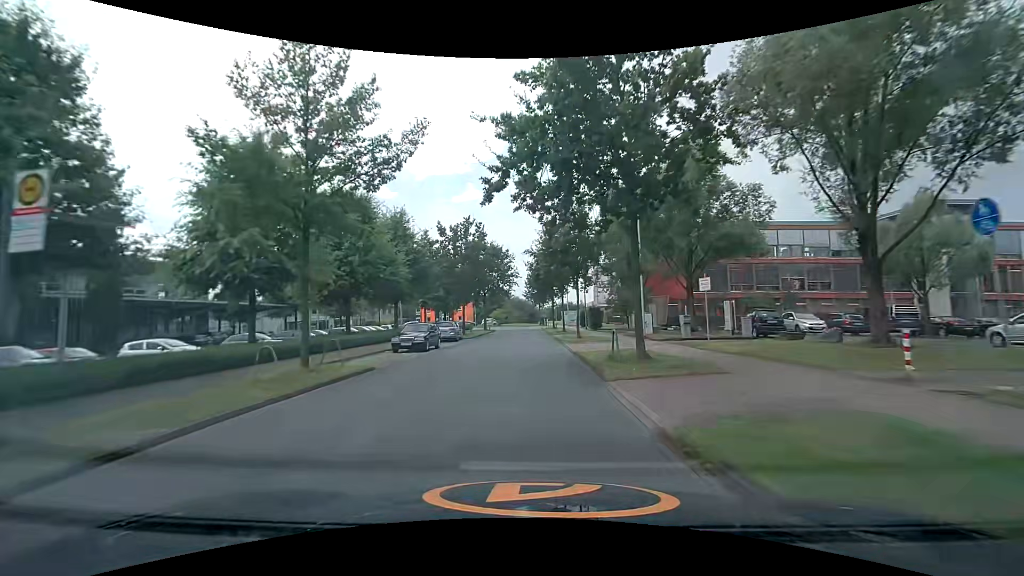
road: unclassified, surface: asphalt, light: Day
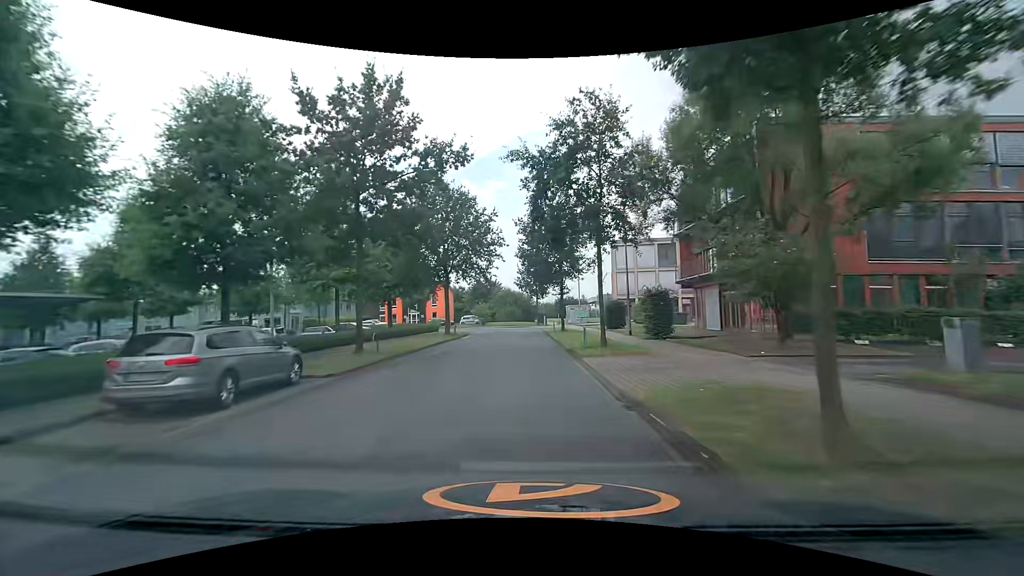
(-0.1, +27.0) m; 0°
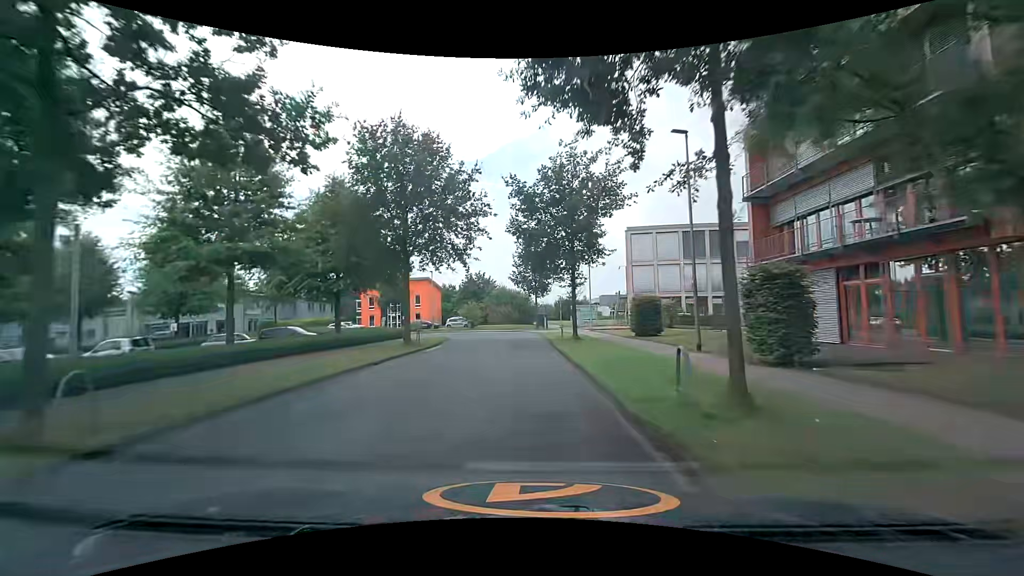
(+0.1, +12.3) m; +1°
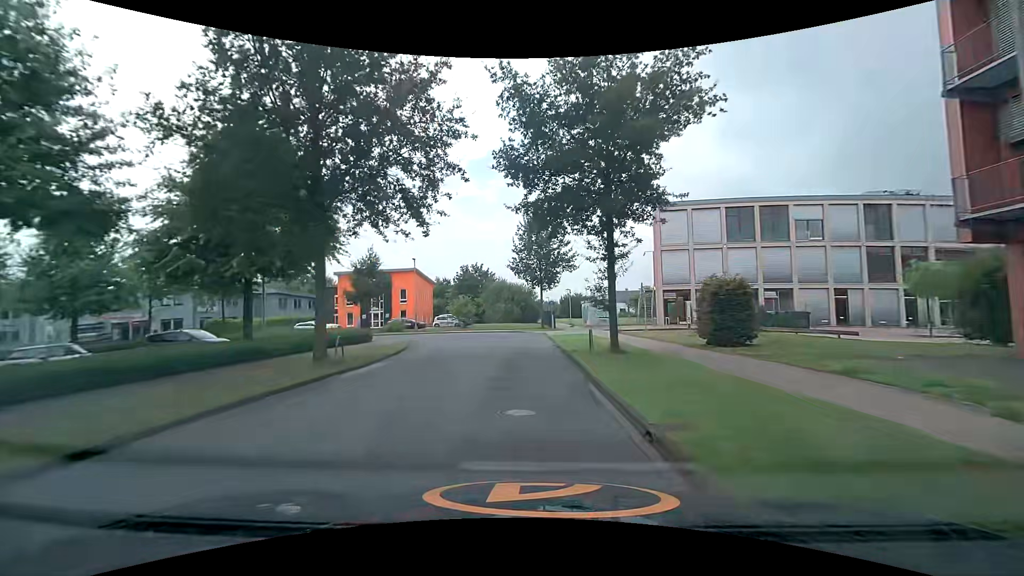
(-0.1, +11.6) m; -1°
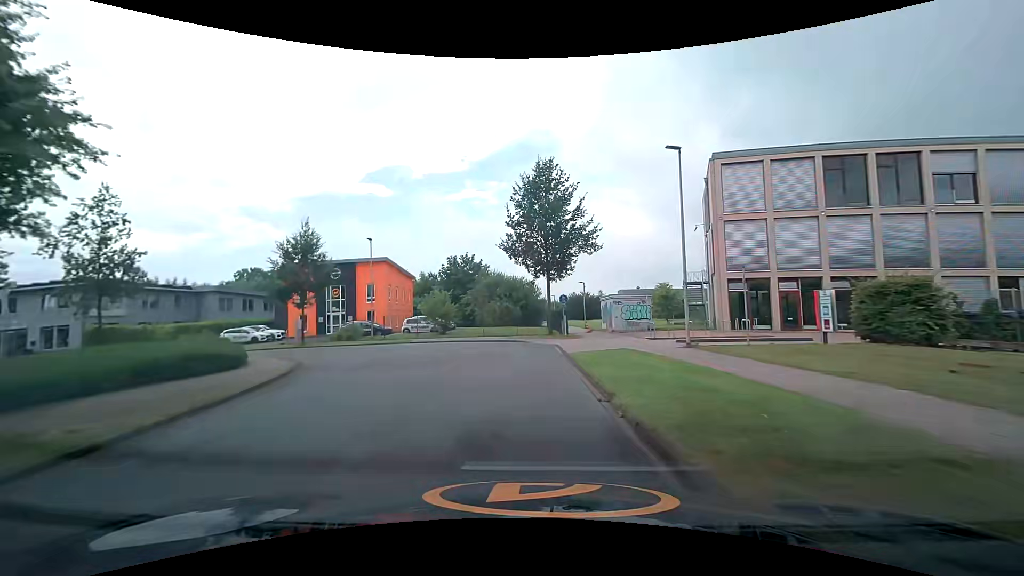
(+0.1, +15.0) m; -1°
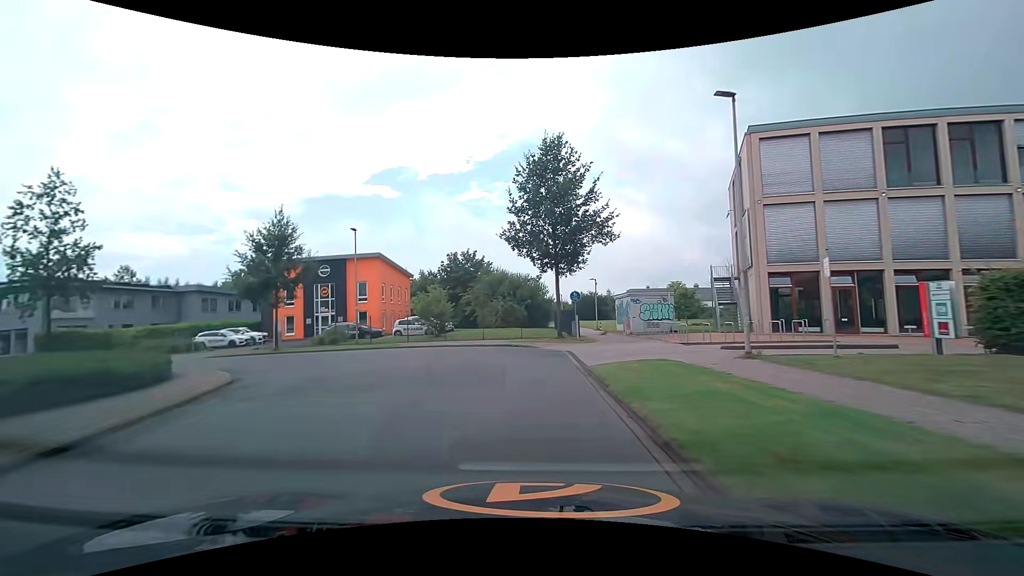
(+0.1, +4.6) m; +1°
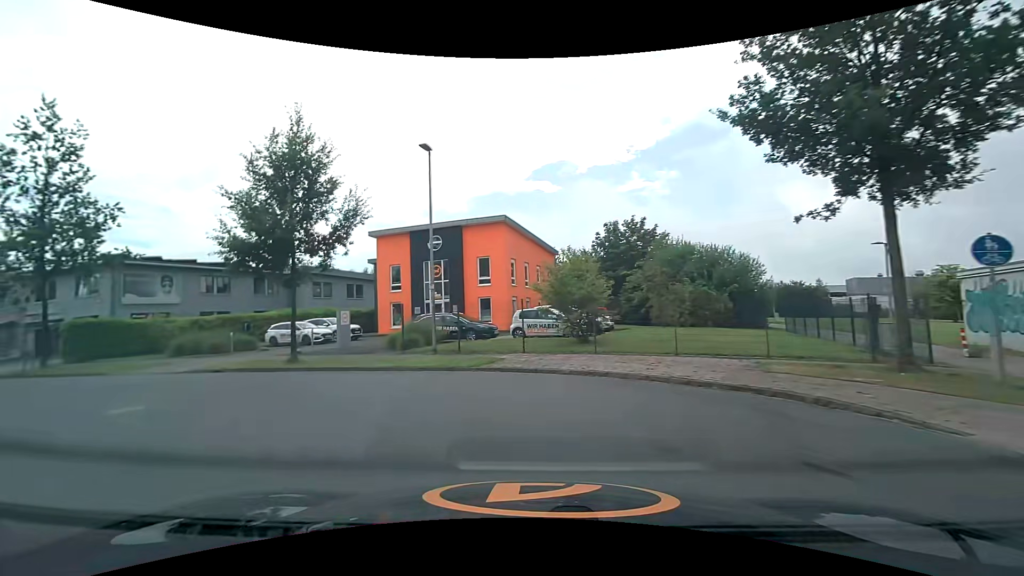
(-1.7, +16.7) m; -17°
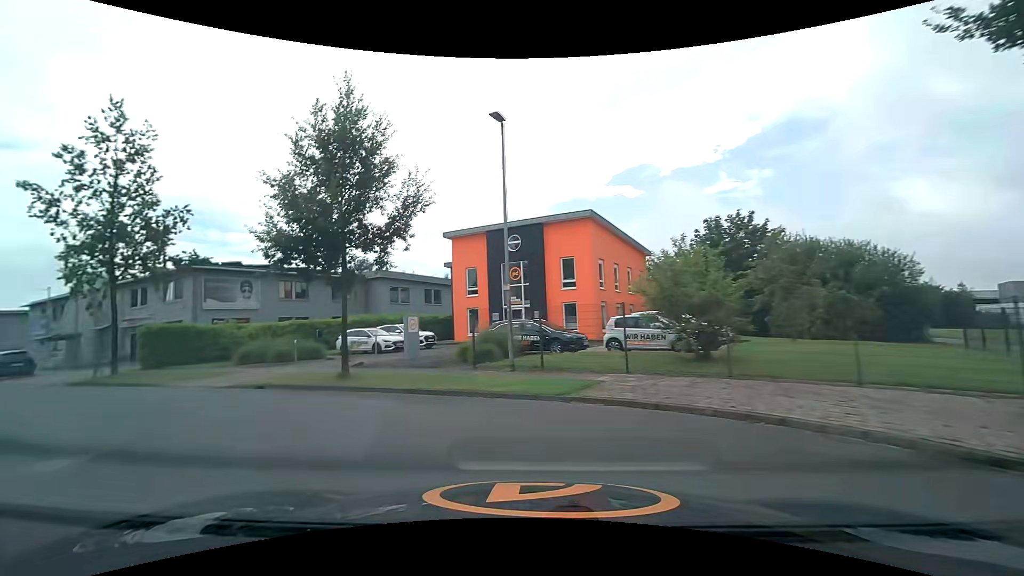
(-0.3, +3.8) m; -9°
(-3, +9) (-11, +16) (-19, +20) (-28, +25) (-37, +29) (-46, +34) (-55, +38) (-64, +43) (-73, +47) (-82, +52) m
